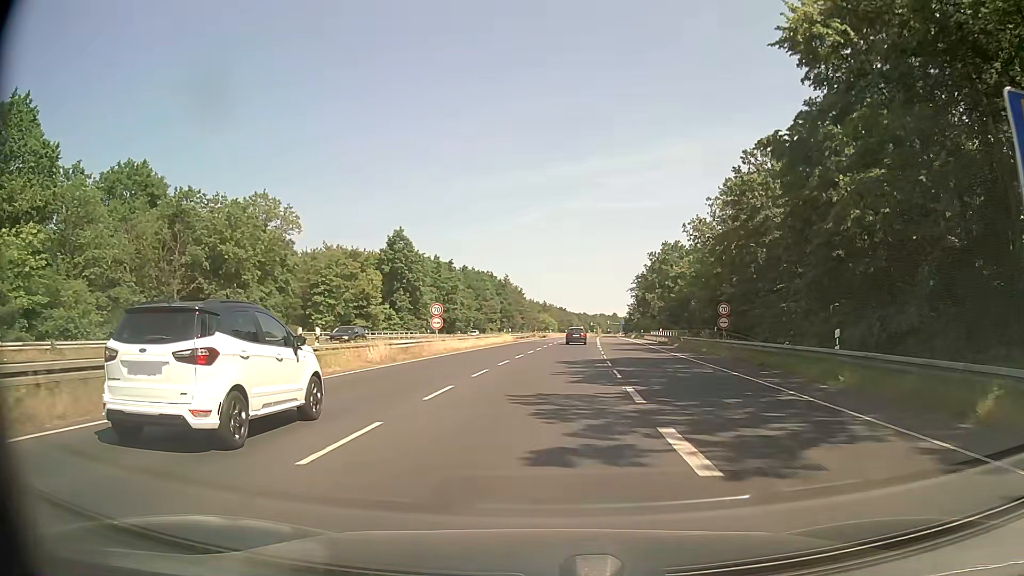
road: secondary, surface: asphalt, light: Day
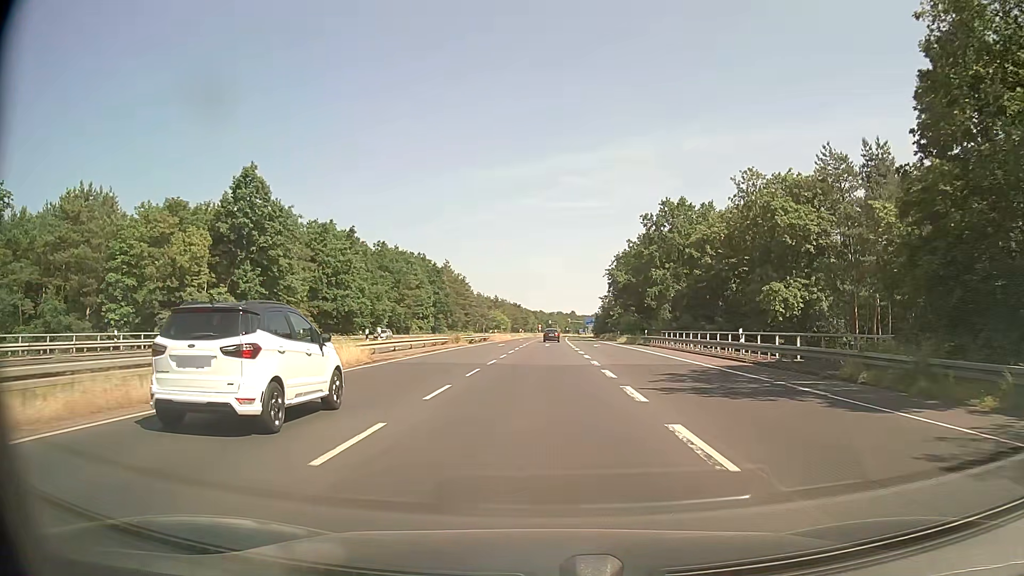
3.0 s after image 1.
(+1.9, +42.1) m; +4°
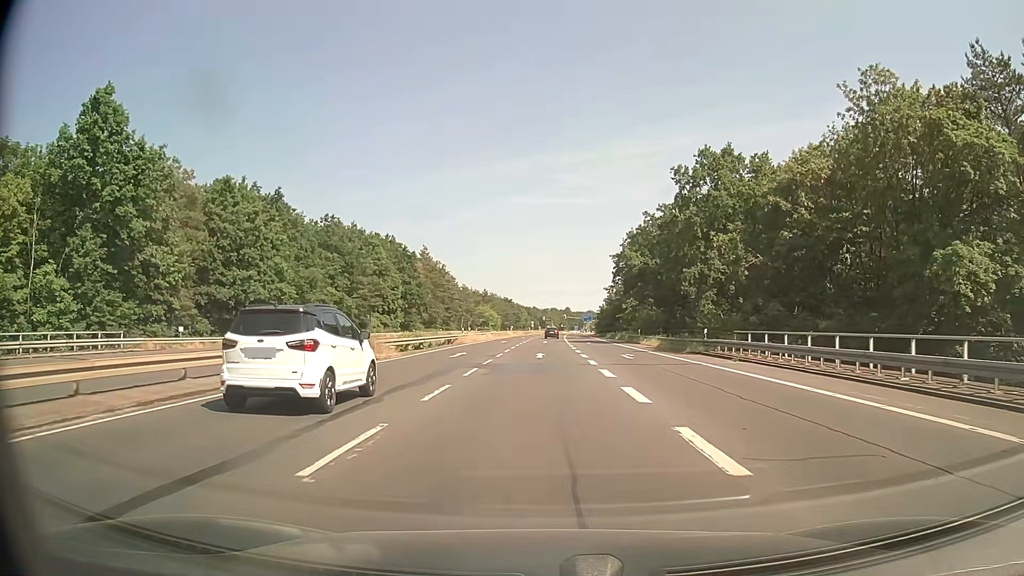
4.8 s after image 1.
(+0.2, +24.4) m; +1°
